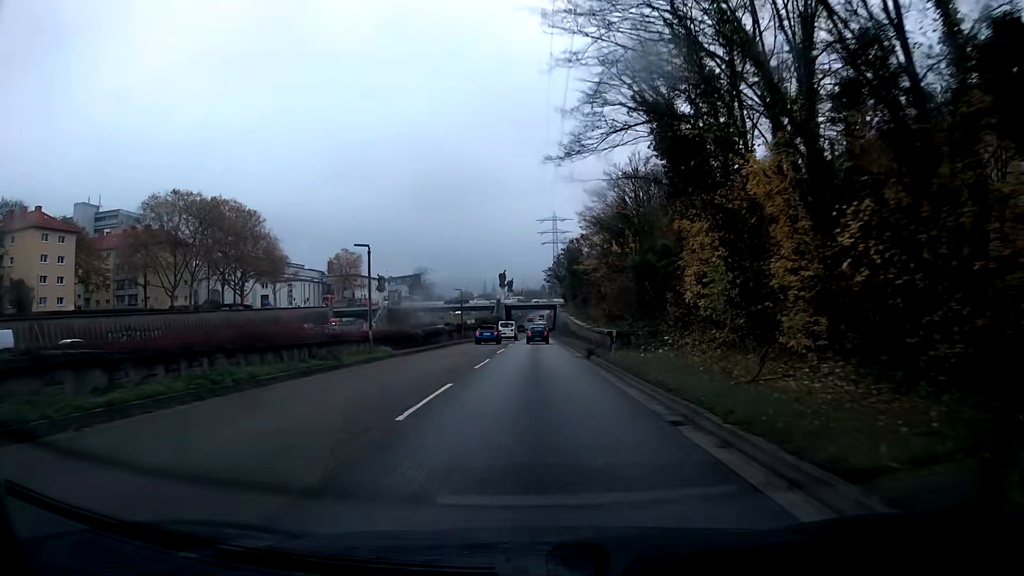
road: trunk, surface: asphalt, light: Day
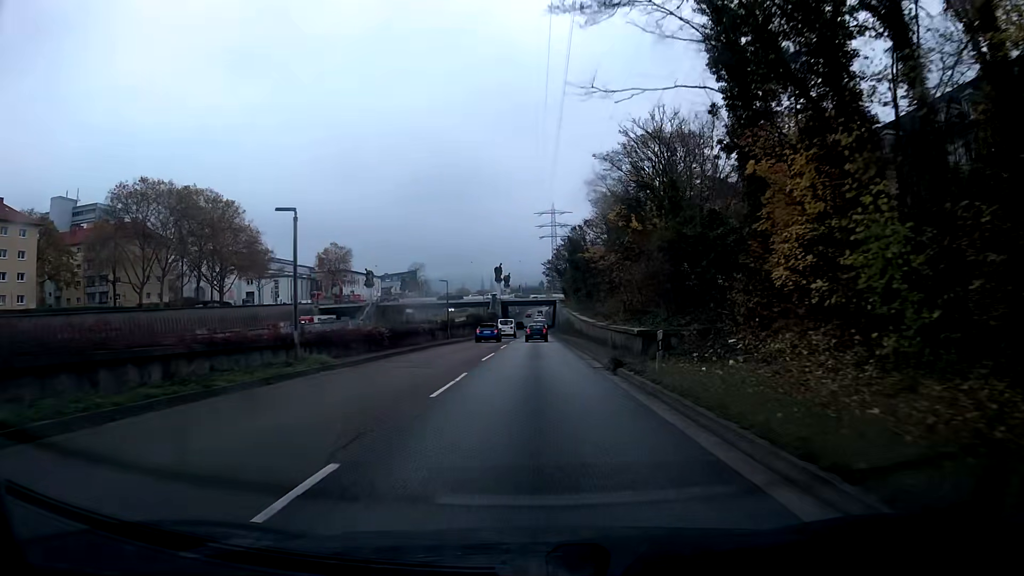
(0.0, +9.0) m; 0°
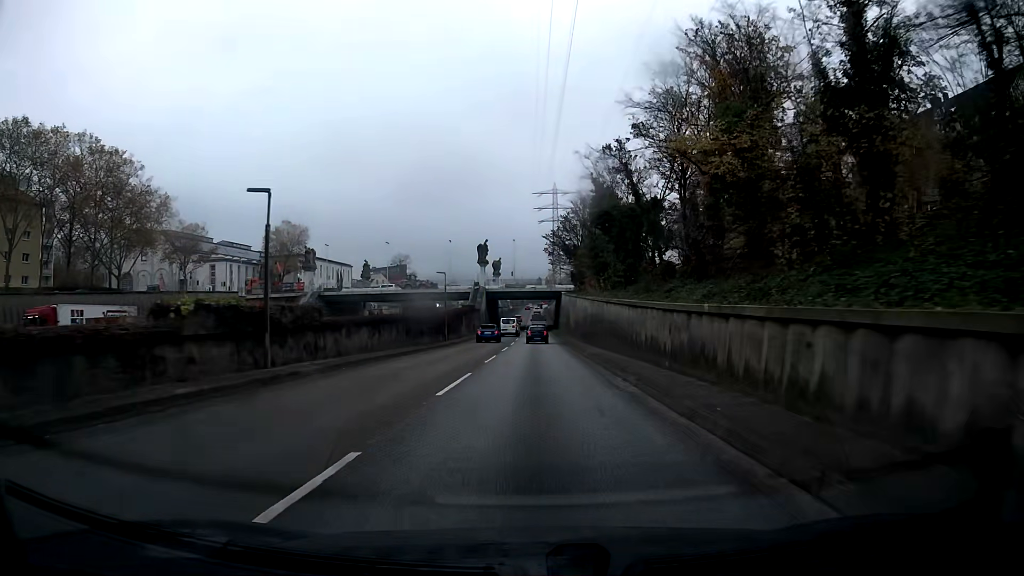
(+0.1, +35.9) m; 0°
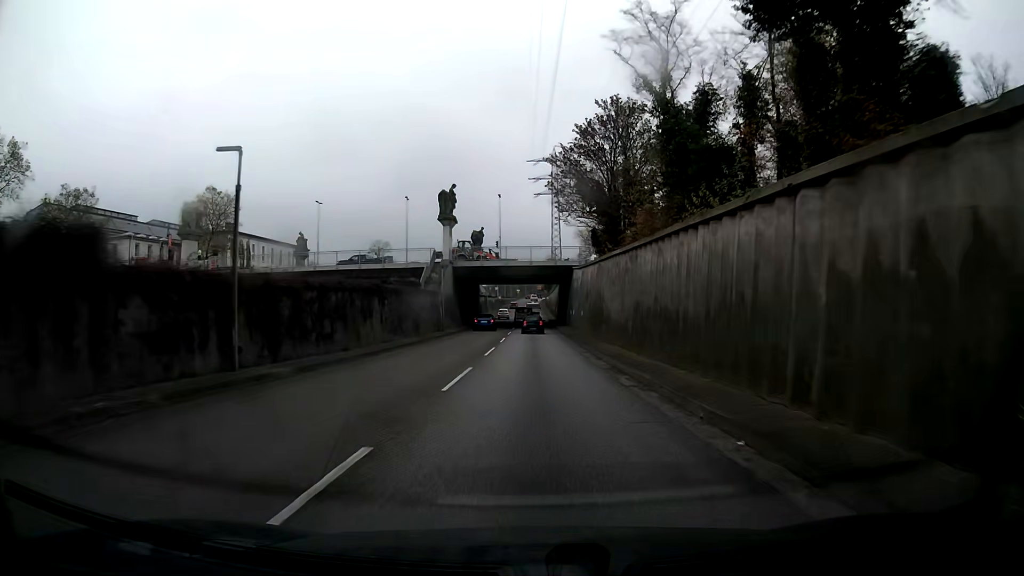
(+0.2, +36.2) m; +1°
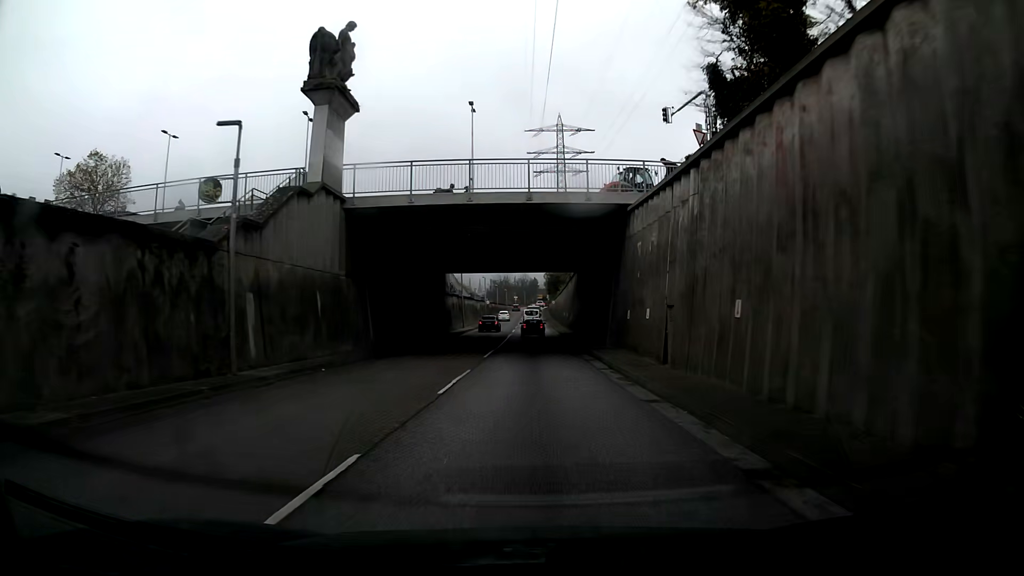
(0.0, +36.4) m; 0°
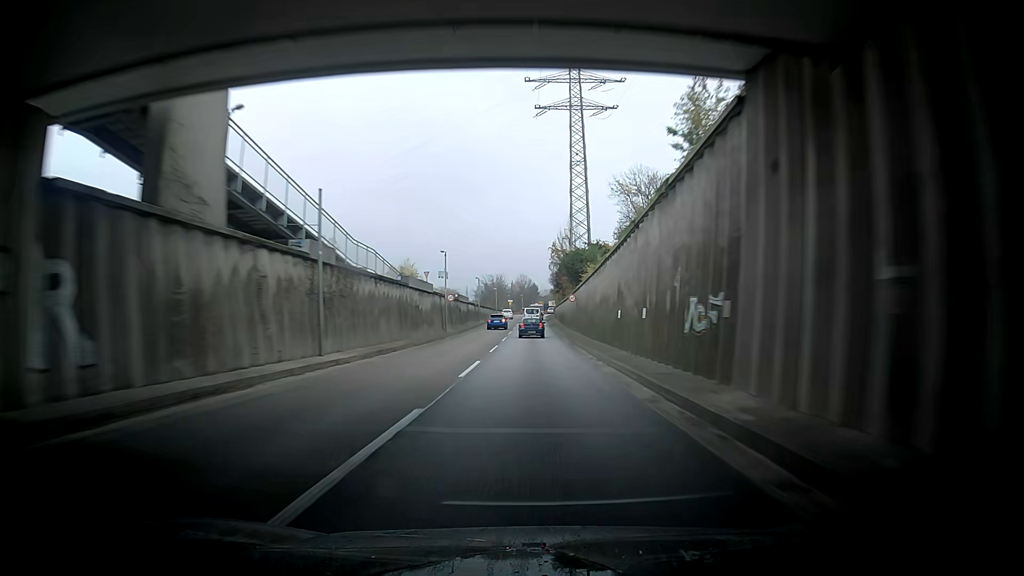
(+0.8, +45.2) m; 0°
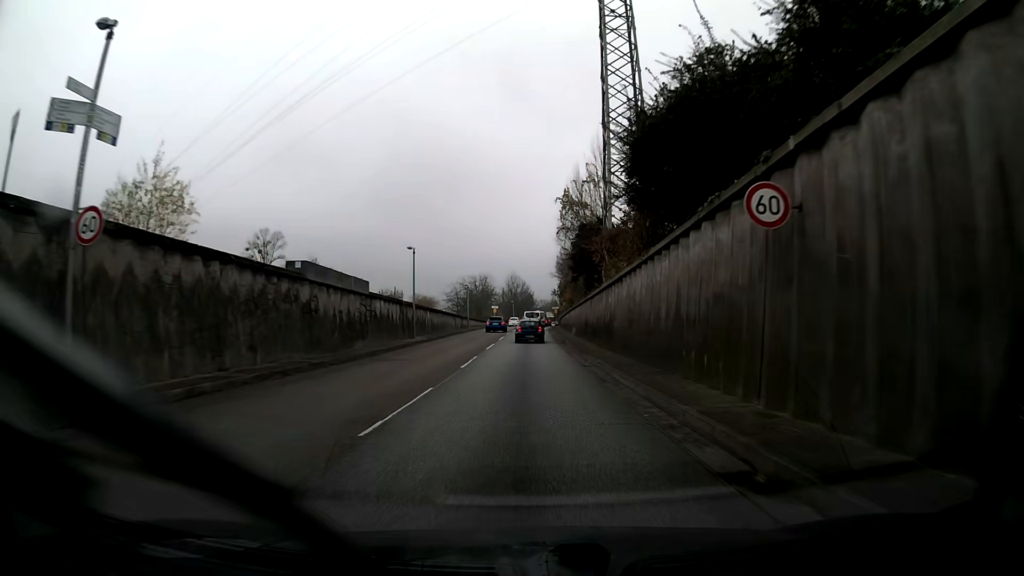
(-1.0, +44.4) m; +1°
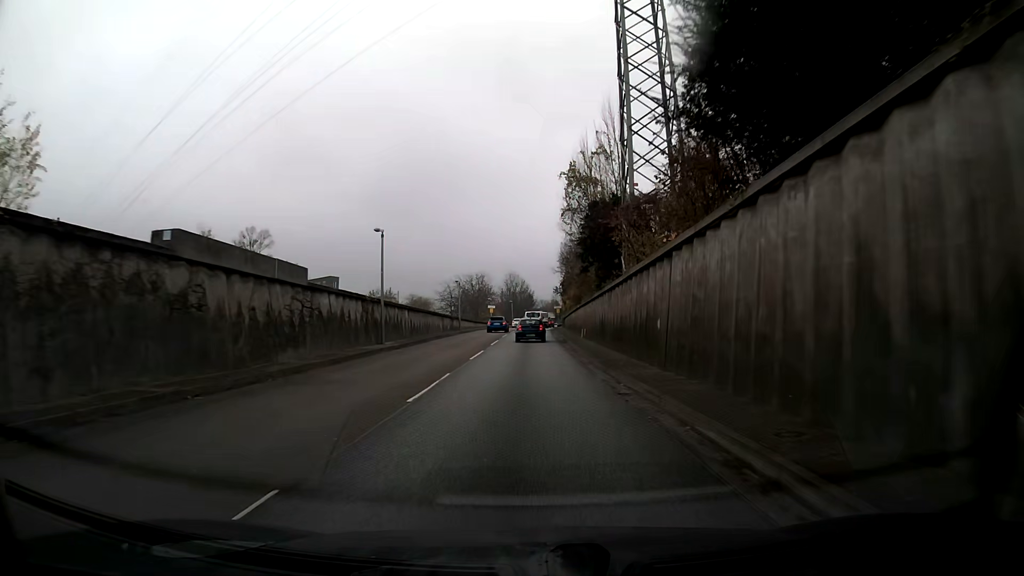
(0.0, +8.7) m; 0°
